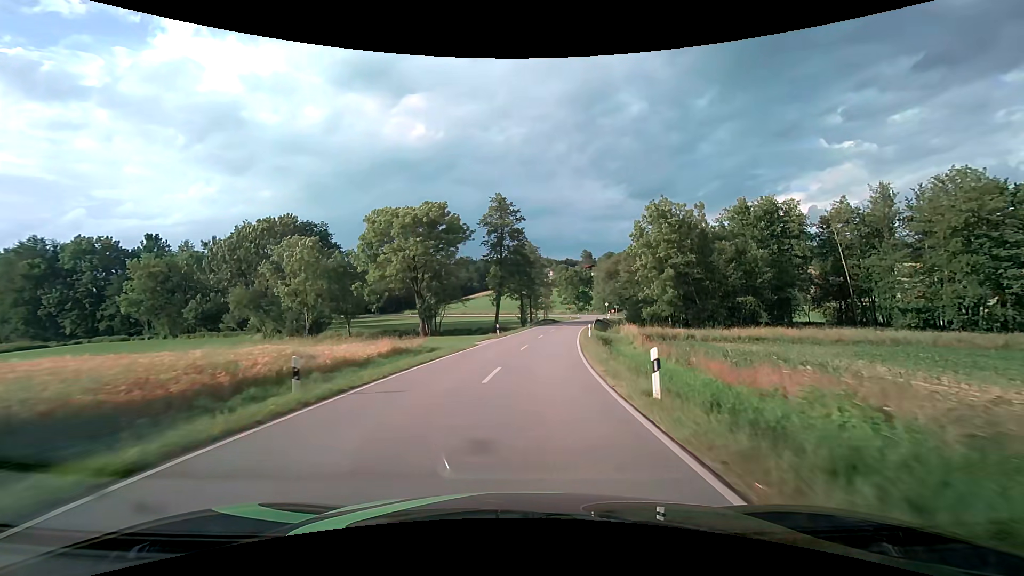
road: tertiary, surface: asphalt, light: Day
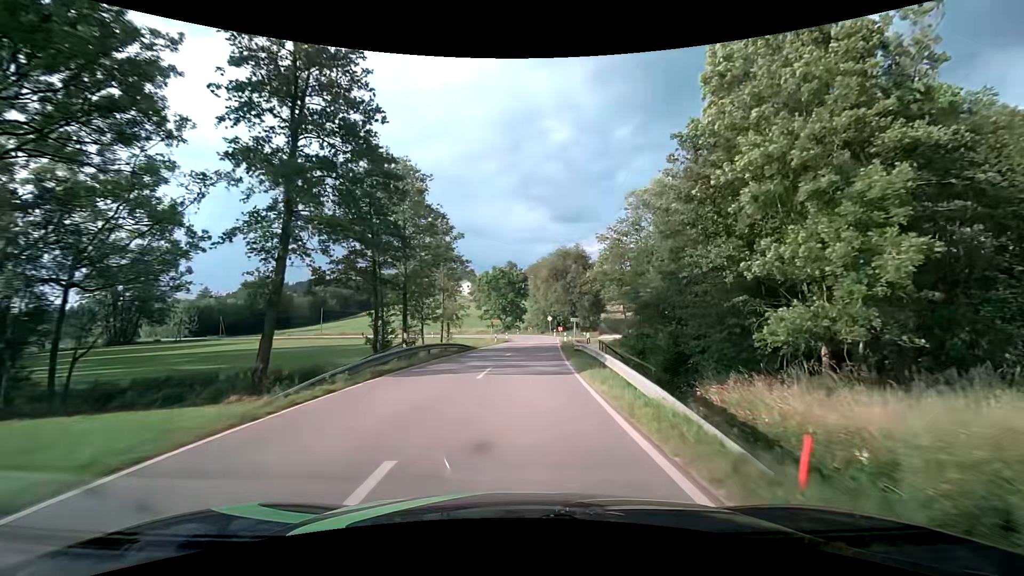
(+4.0, +45.9) m; +9°
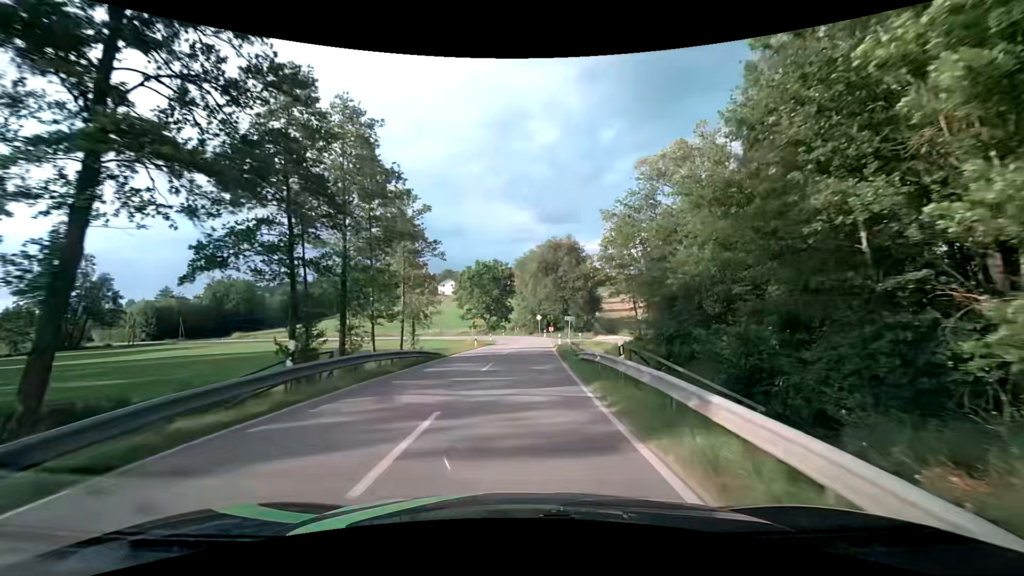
(+0.2, +9.1) m; +2°
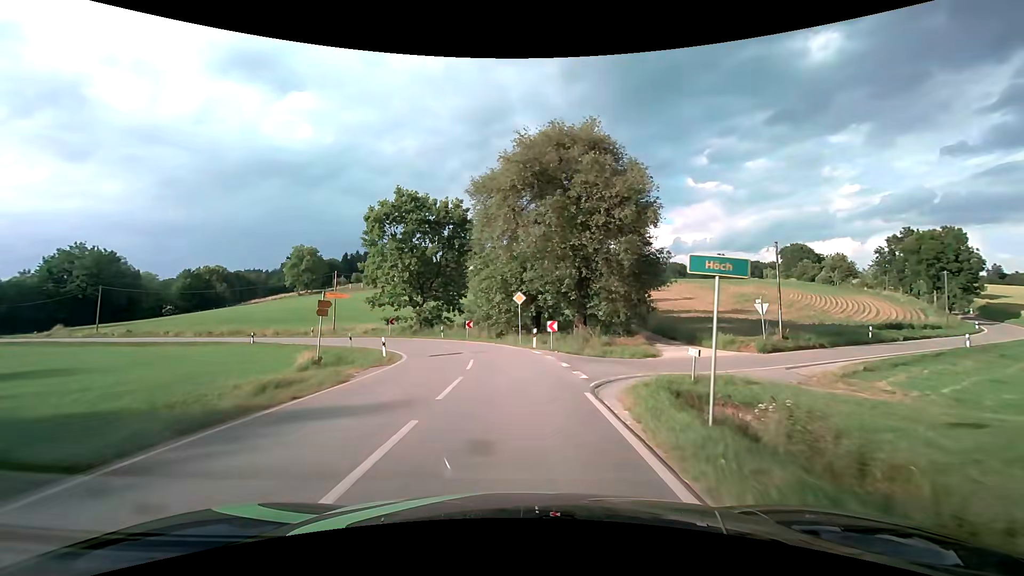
(+1.5, +42.9) m; +3°
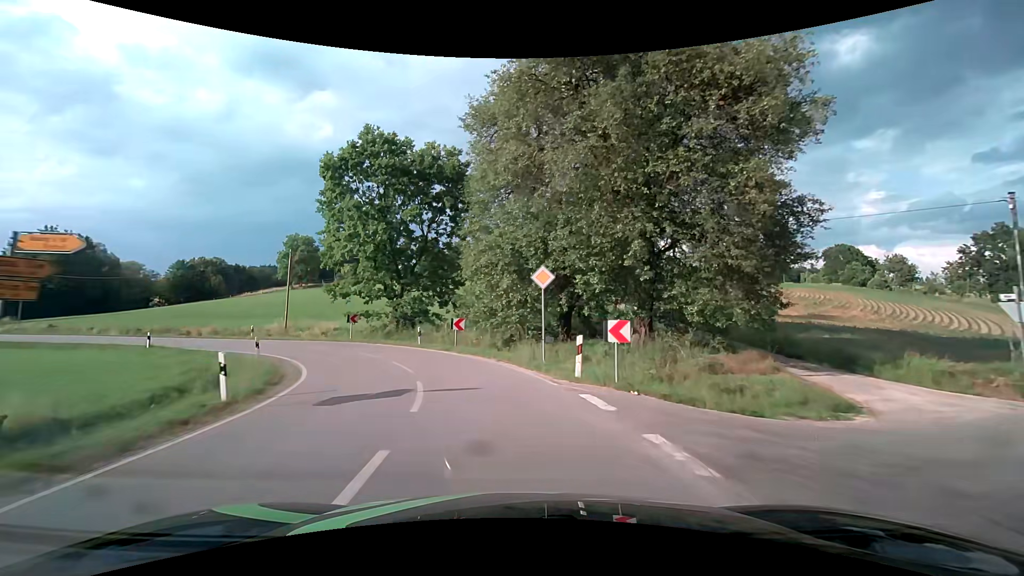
(-0.1, +13.9) m; -1°
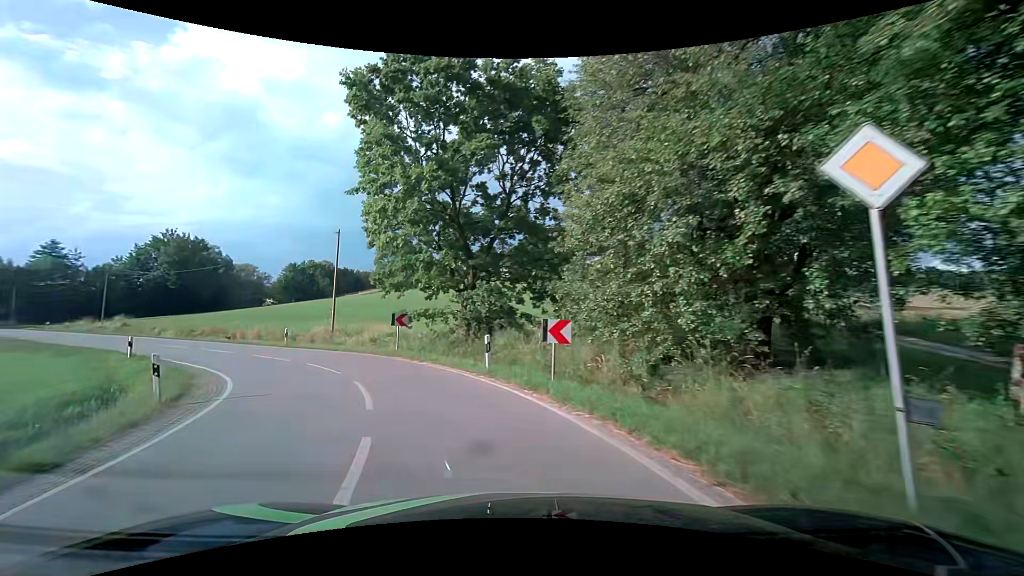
(-0.9, +11.8) m; -11°
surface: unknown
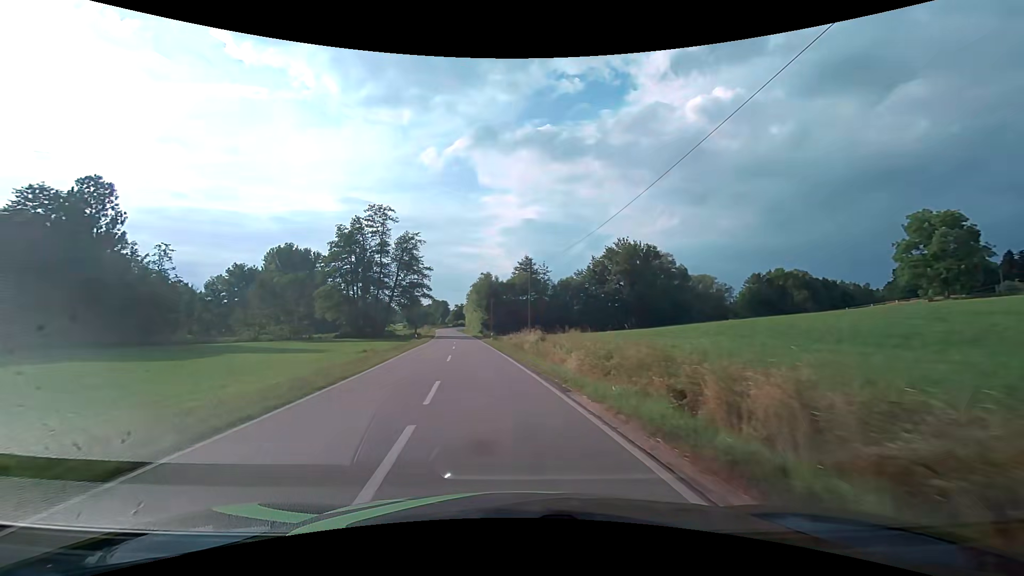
(-13.0, +25.9) m; -49°
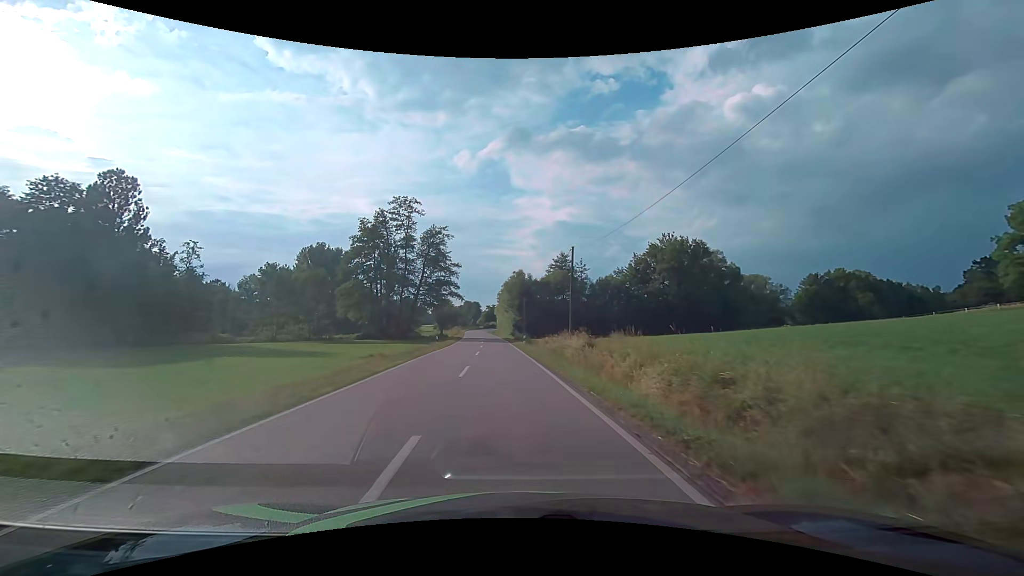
(-0.3, +7.0) m; -4°
(0, +10) (-1, +20) (-1, +30) (-2, +40) (-2, +50) (-3, +60) (-4, +70) (-5, +80) (-5, +90) (-6, +100) m
